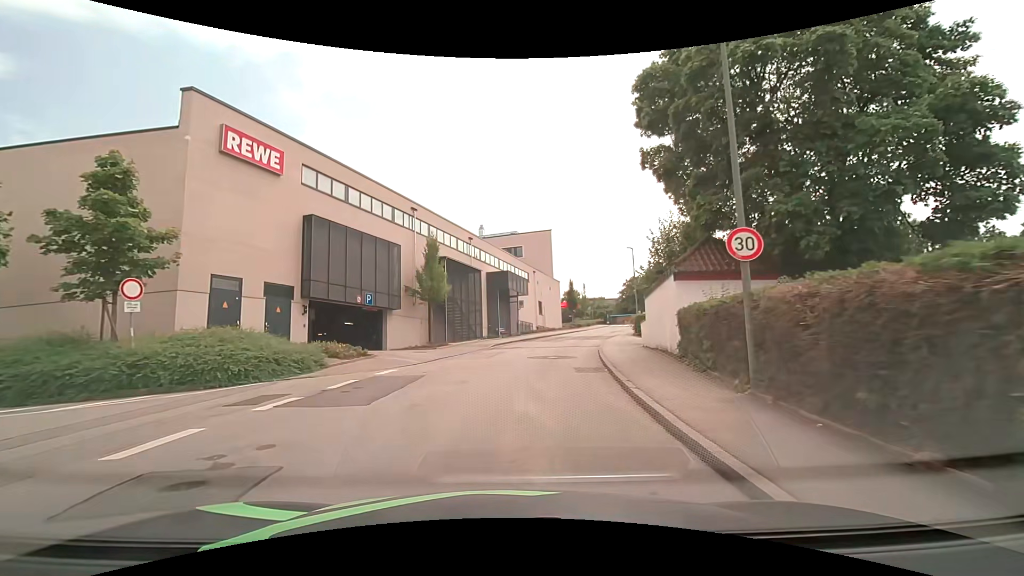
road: unclassified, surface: asphalt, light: Day
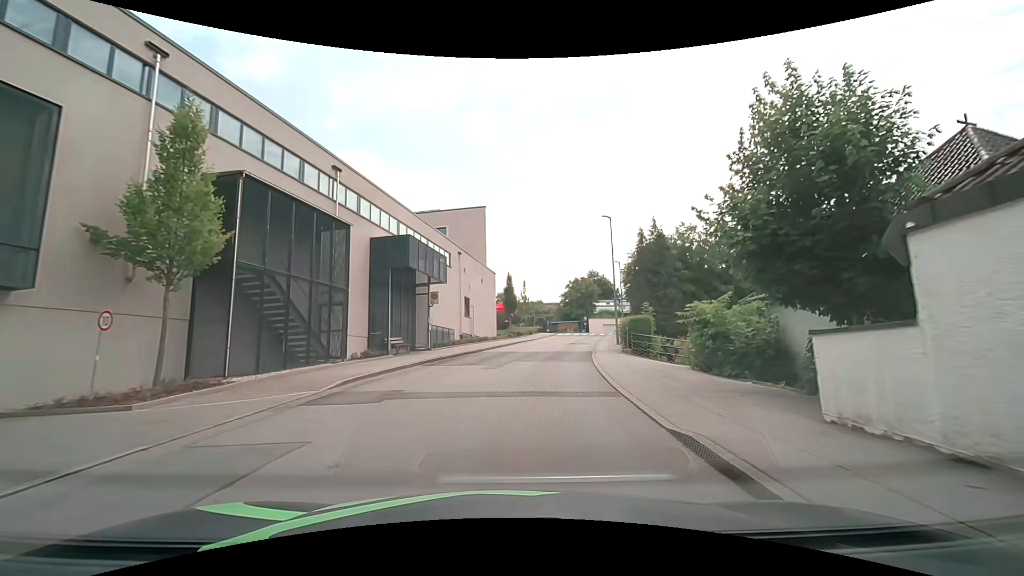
(+1.0, +18.1) m; +8°
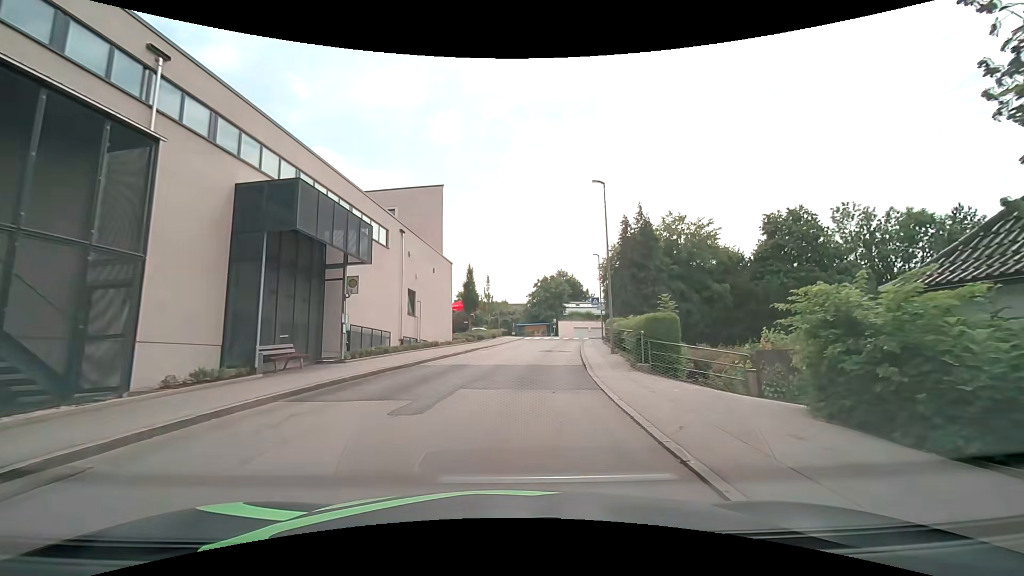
(+0.2, +8.6) m; +4°
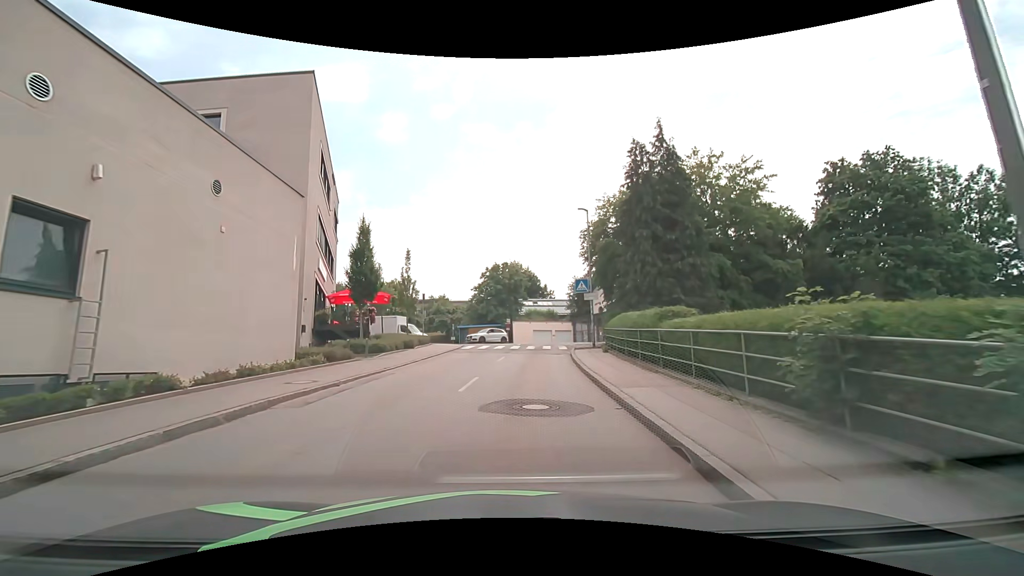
(+0.9, +20.2) m; +5°
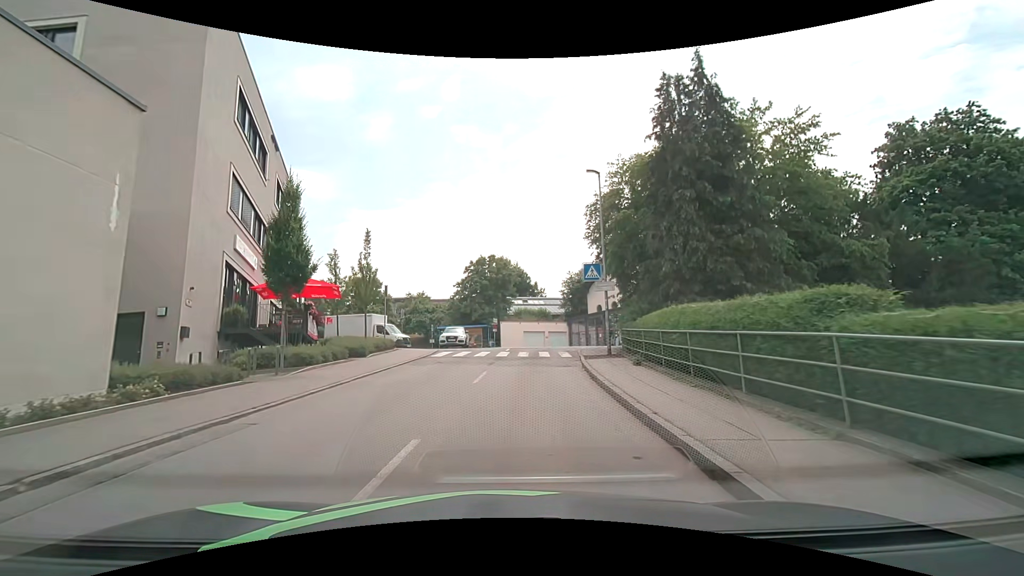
(+0.1, +7.5) m; +1°
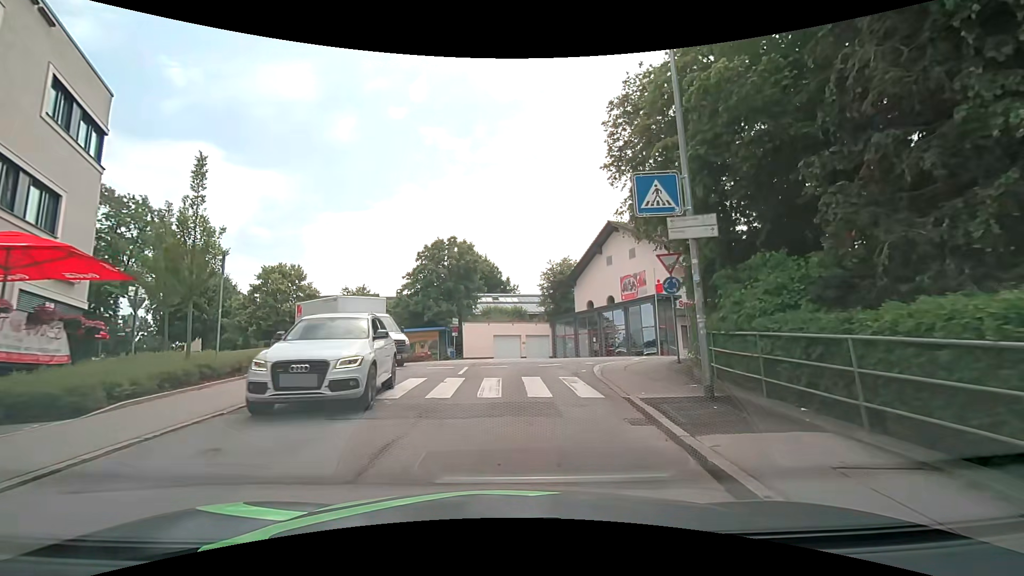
(+0.4, +12.9) m; +3°
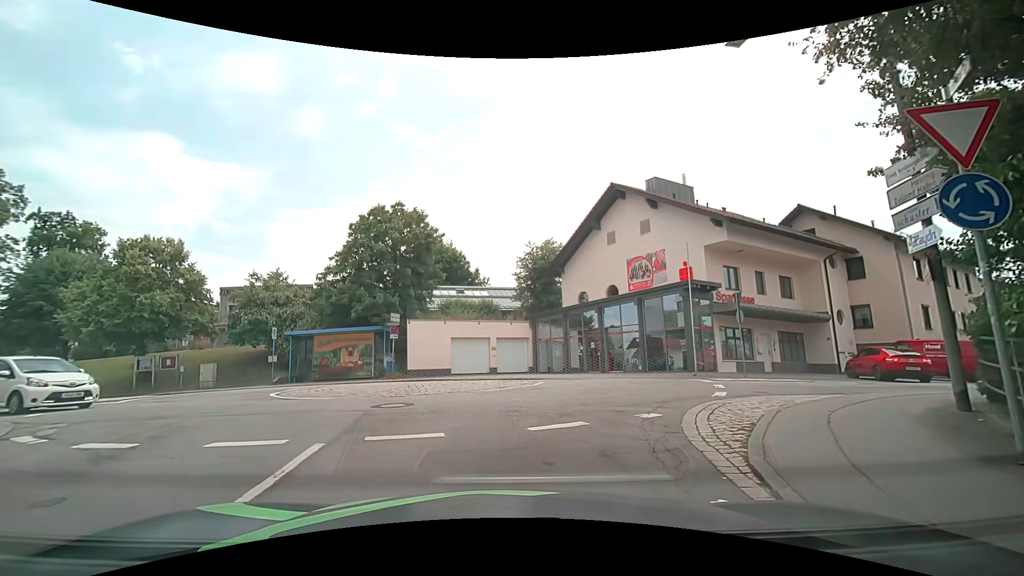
(+0.4, +11.5) m; +3°
